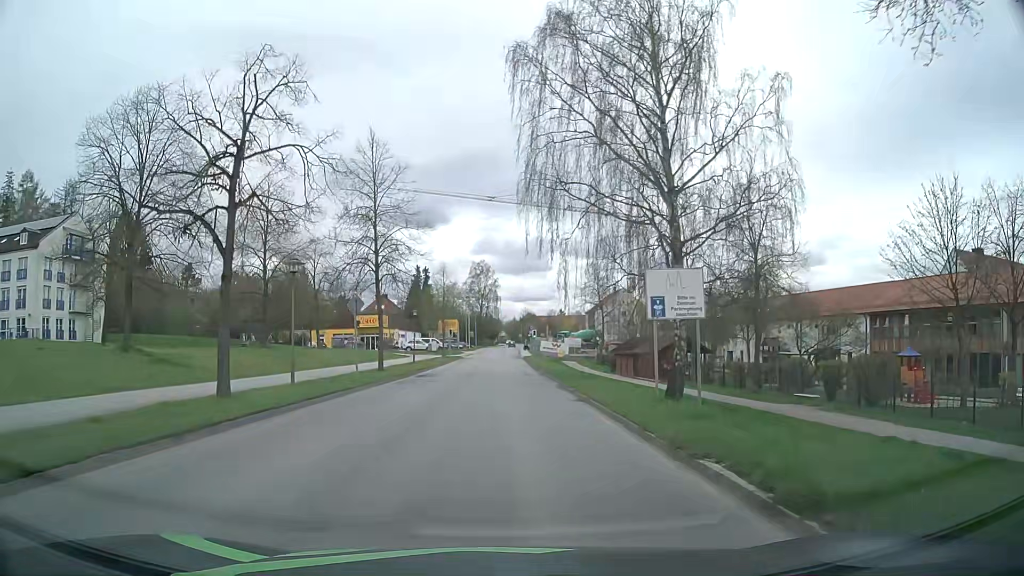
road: secondary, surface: asphalt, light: Day
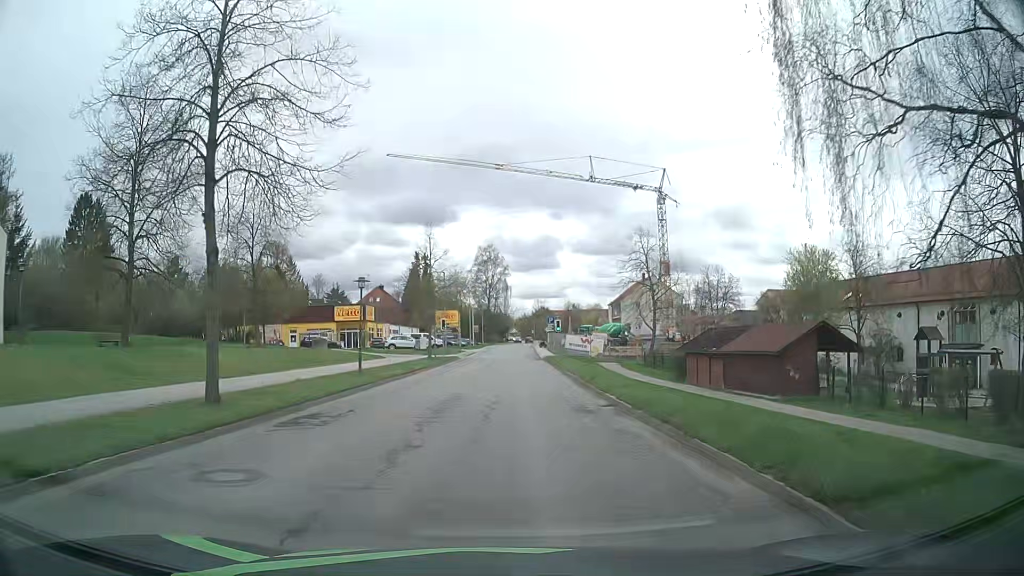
(-0.2, +21.0) m; -1°
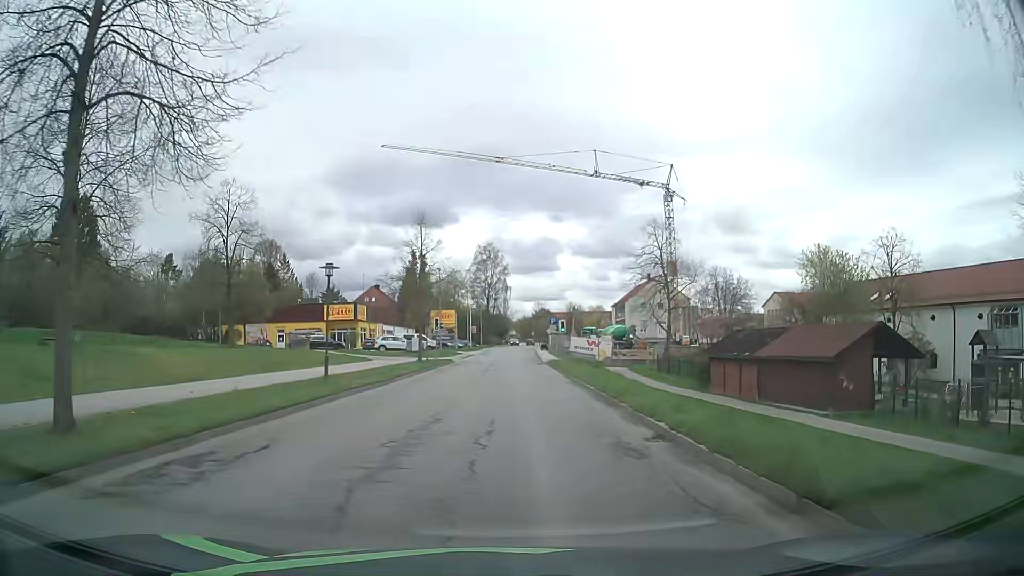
(0.0, +5.1) m; 0°
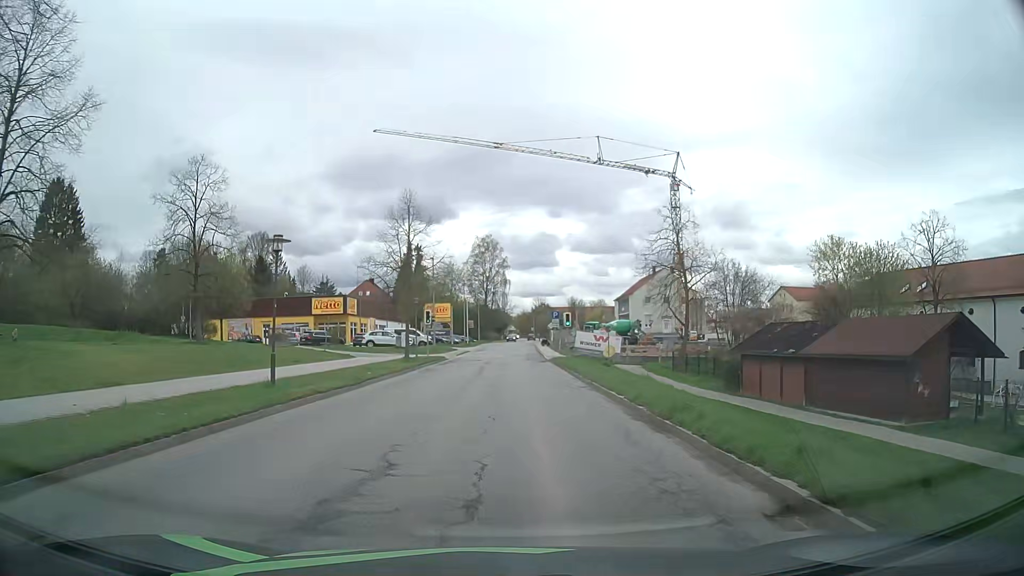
(0.0, +5.2) m; +1°
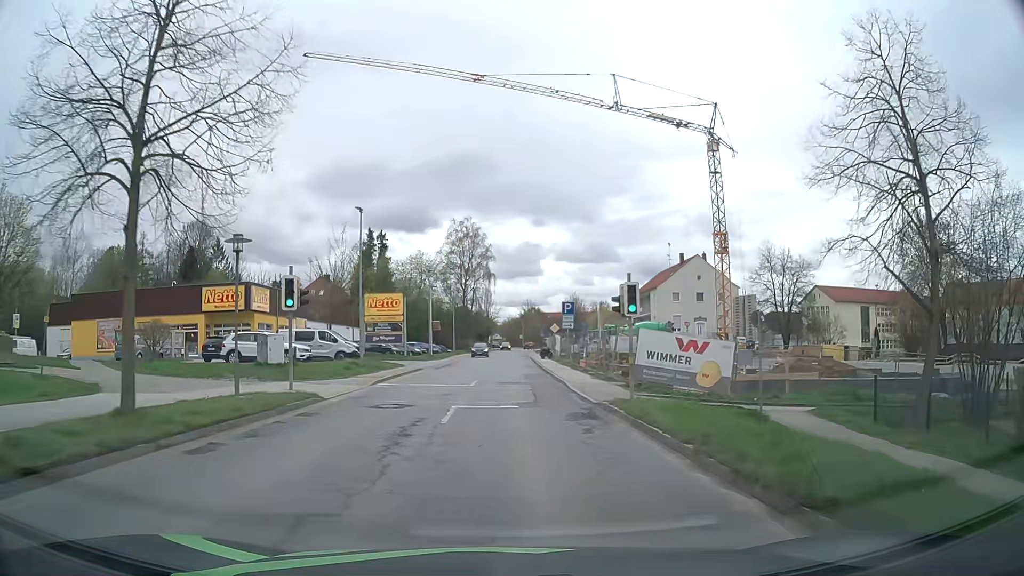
(+0.2, +28.2) m; +1°
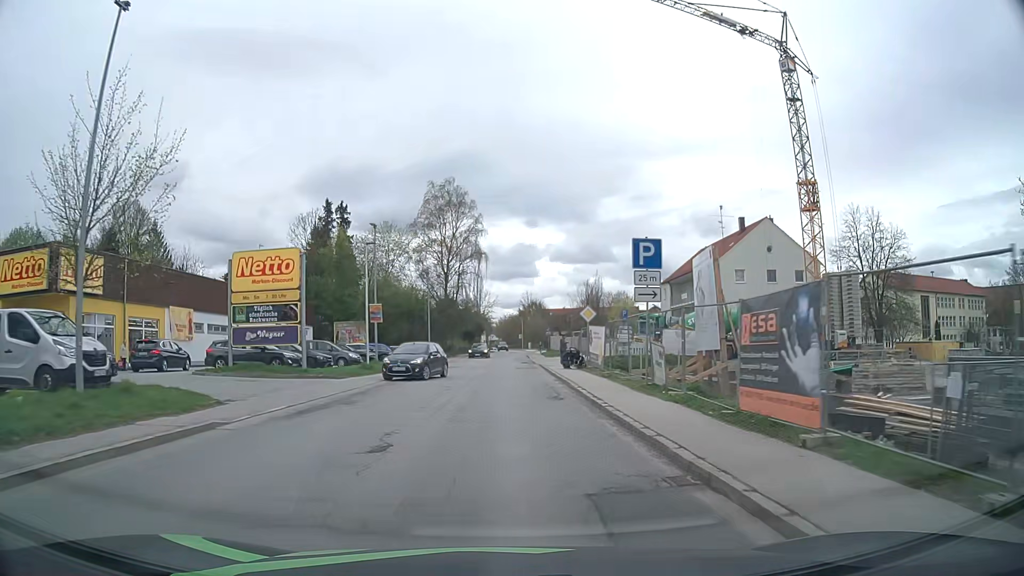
(+0.1, +26.0) m; 0°
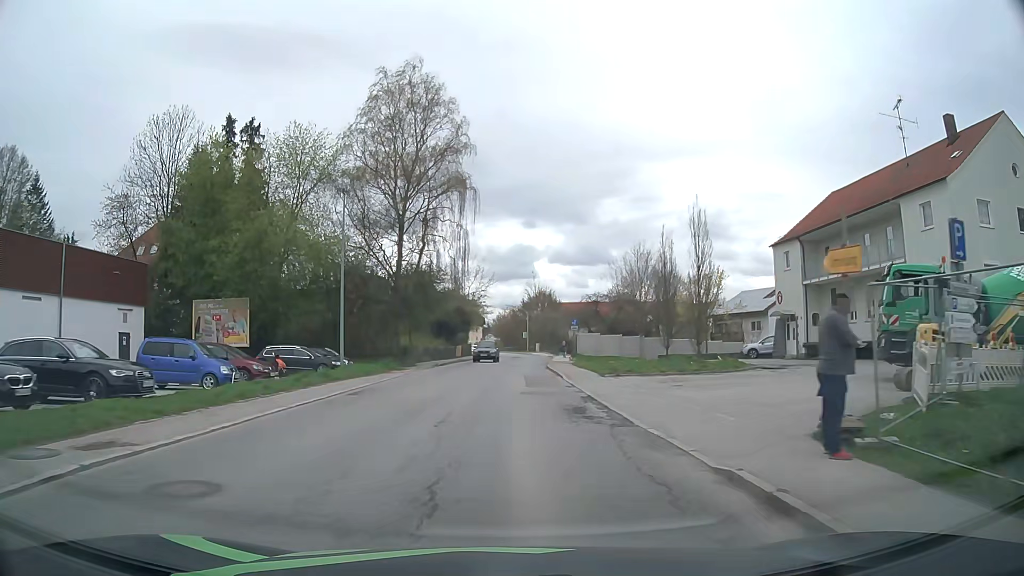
(0.0, +35.5) m; 0°
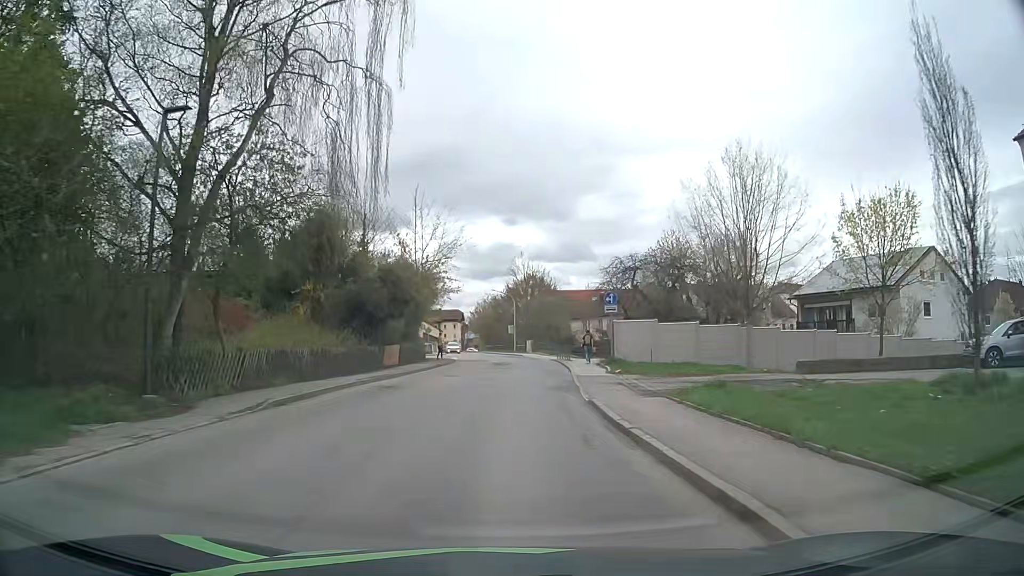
(+0.5, +28.0) m; +2°
(0, +10) (0, +20) (0, +30) (+1, +40) (+1, +50) (+6, +58) (+15, +63) (+24, +68) (+32, +73) (+41, +78) m
